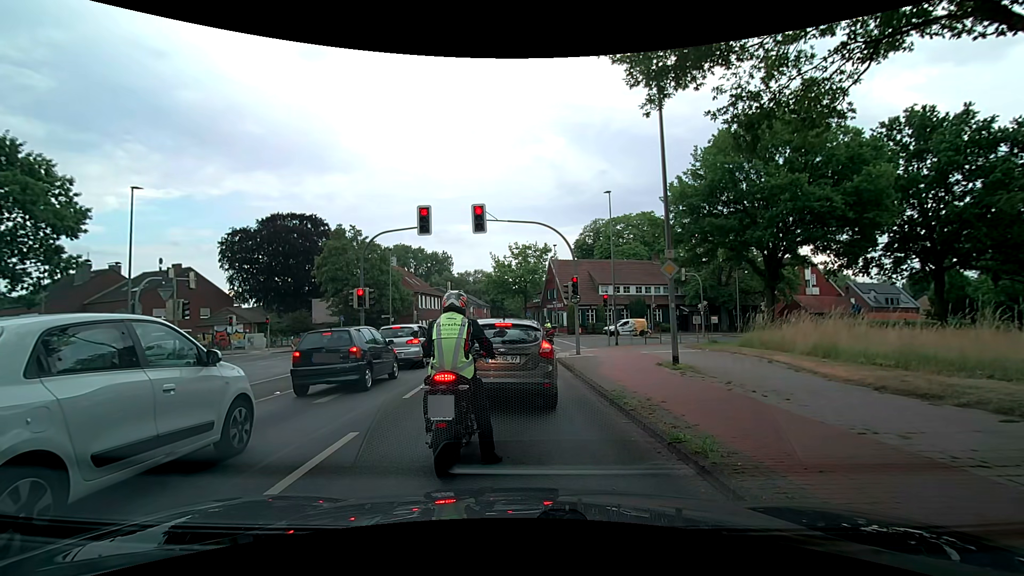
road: secondary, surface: asphalt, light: Day
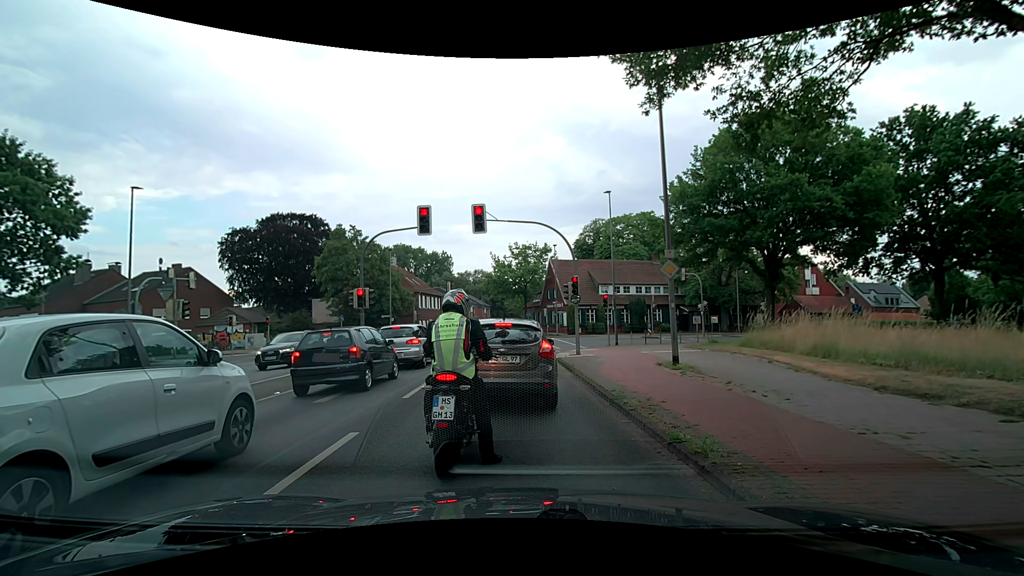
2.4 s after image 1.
(0.0, 0.0) m; 0°
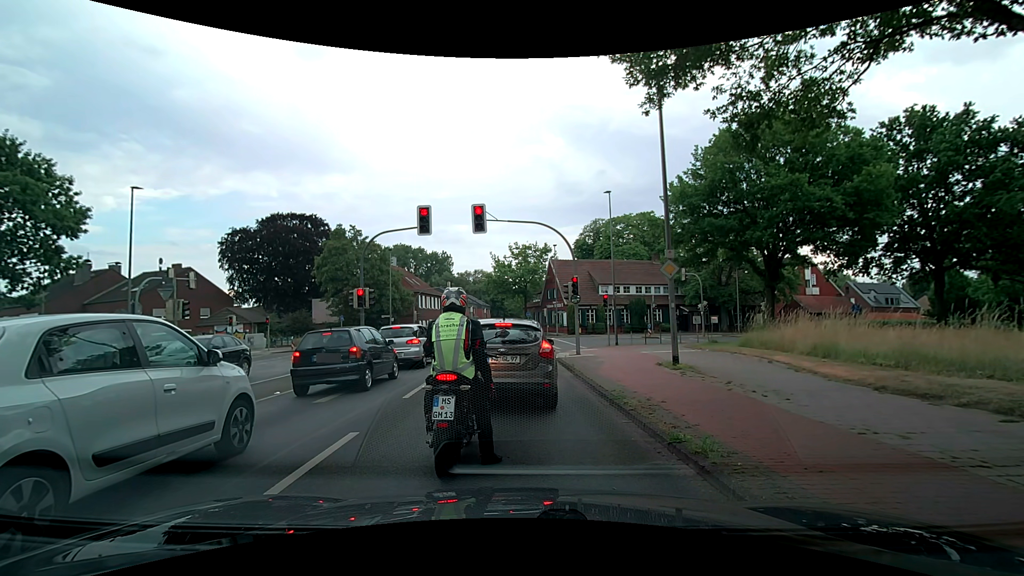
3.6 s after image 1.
(0.0, 0.0) m; 0°
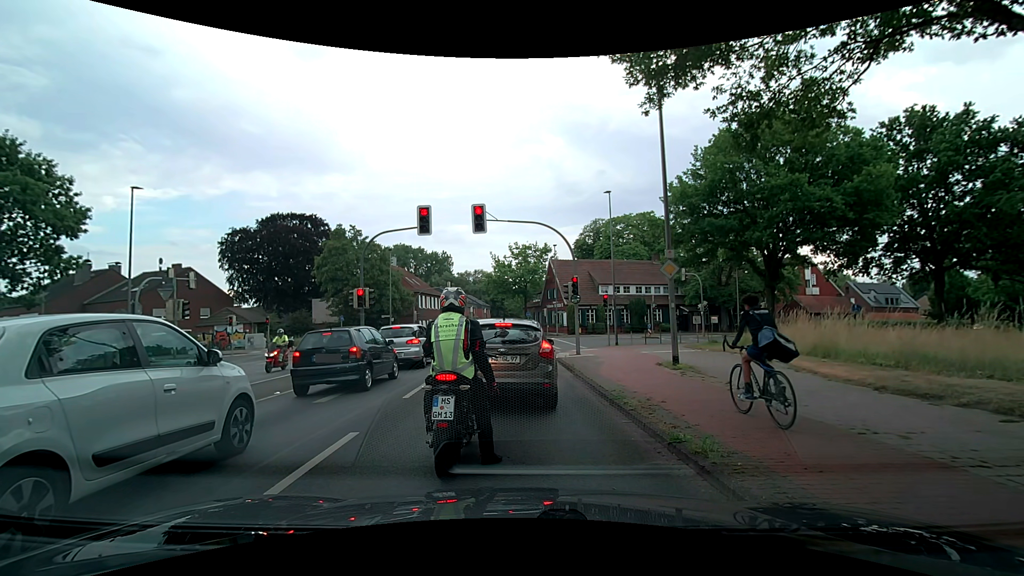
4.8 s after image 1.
(0.0, 0.0) m; 0°
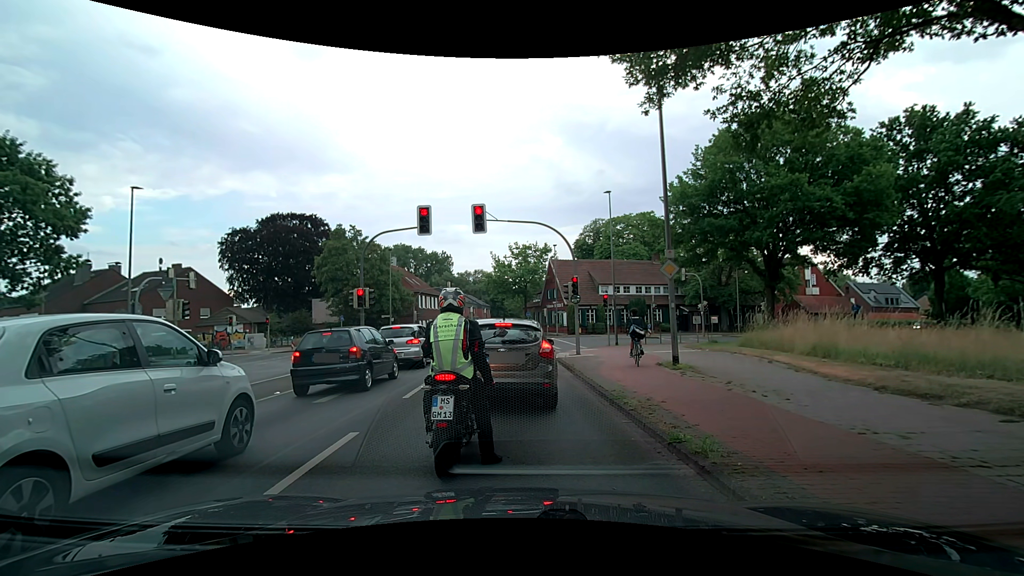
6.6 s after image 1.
(0.0, 0.0) m; 0°
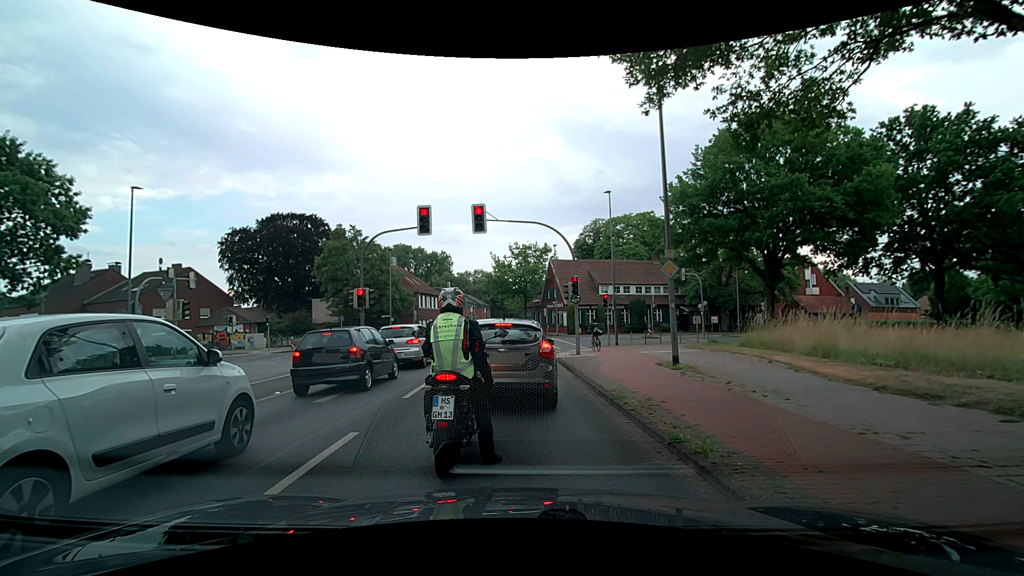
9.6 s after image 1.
(0.0, 0.0) m; 0°
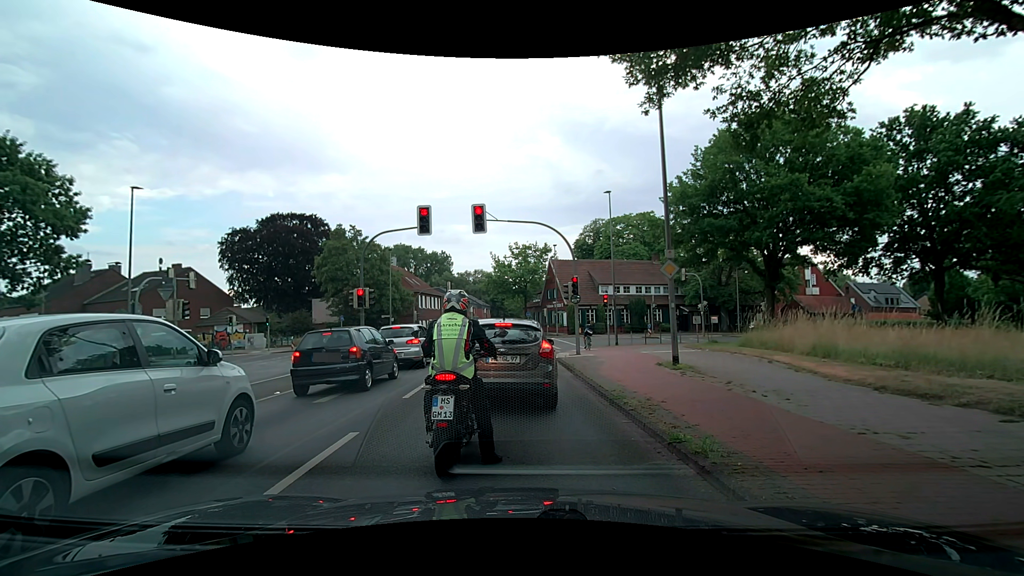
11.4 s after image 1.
(0.0, 0.0) m; 0°
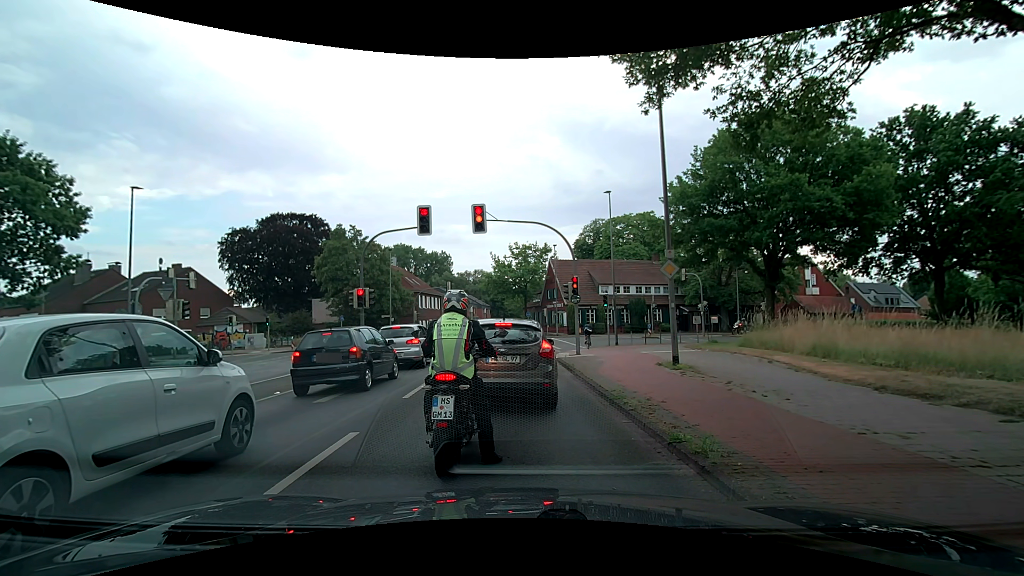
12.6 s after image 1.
(0.0, 0.0) m; 0°
